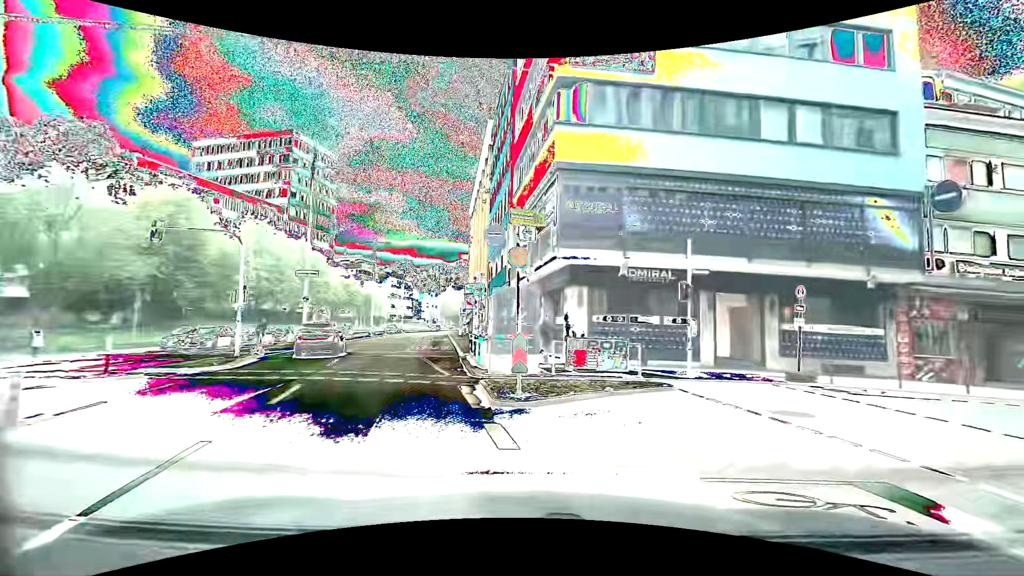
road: primary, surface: asphalt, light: Day
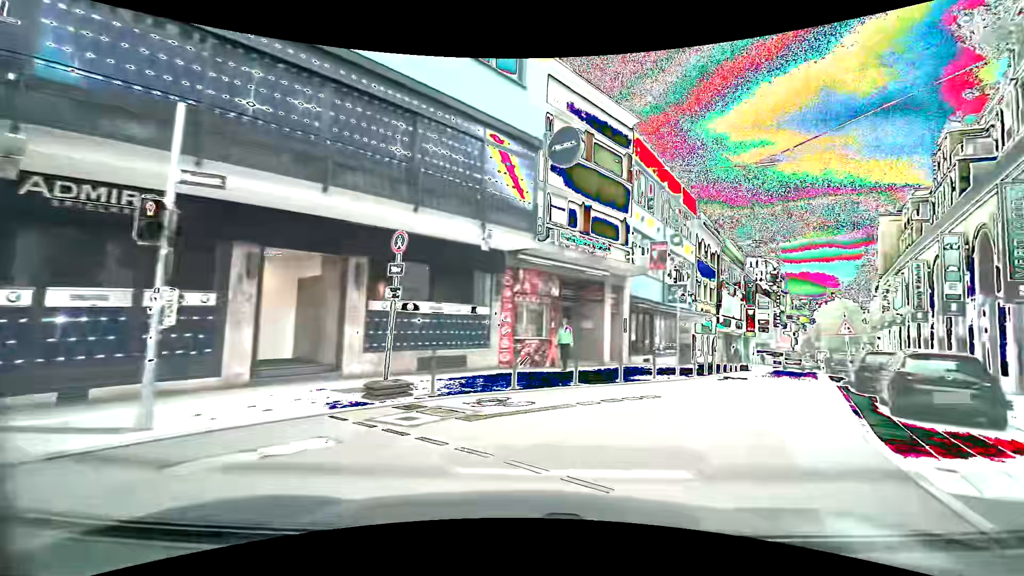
(+3.1, +8.3) m; +44°
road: residential
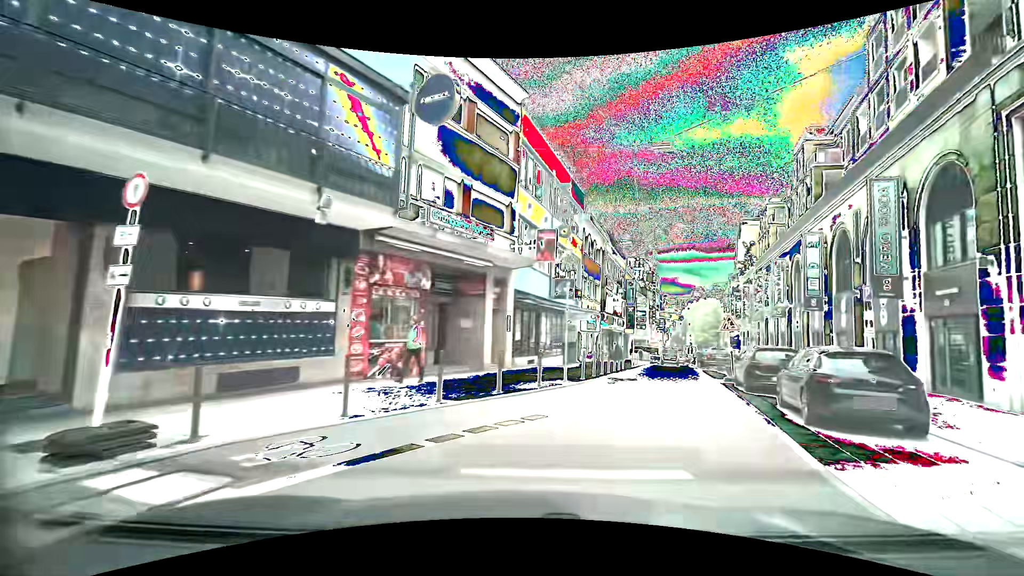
(+0.3, +3.1) m; +12°
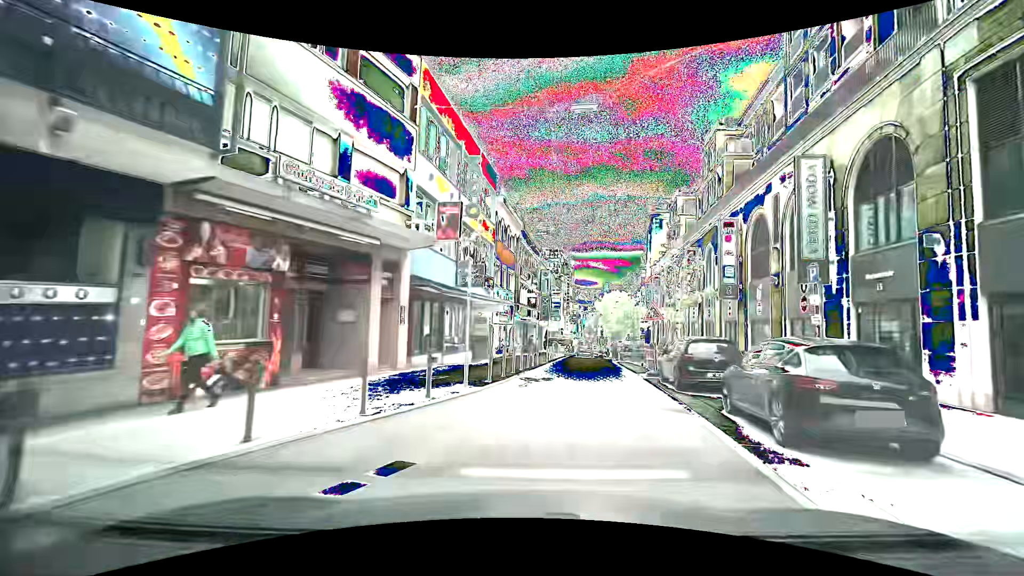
(+0.3, +3.2) m; +11°
